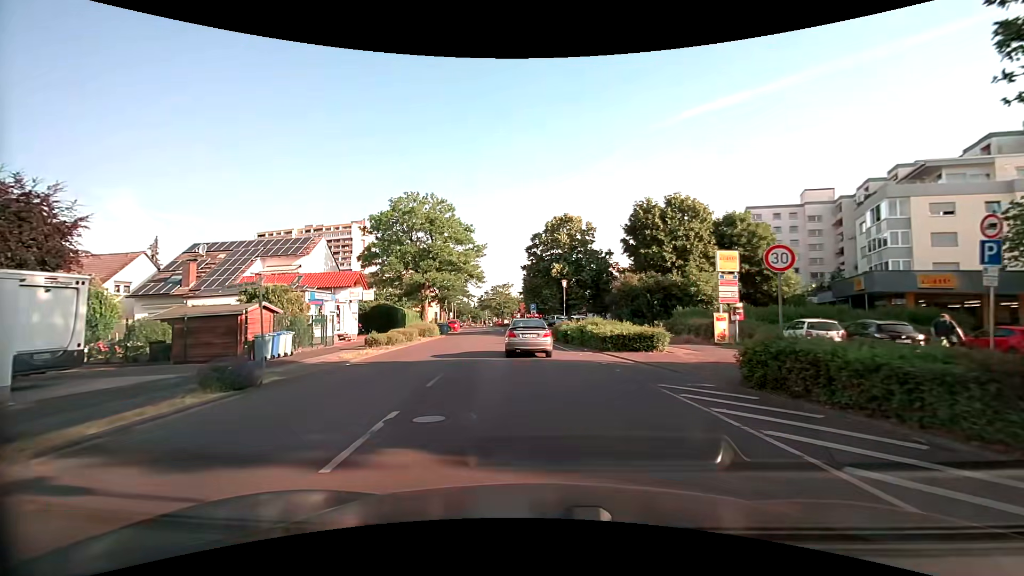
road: tertiary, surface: asphalt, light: Day
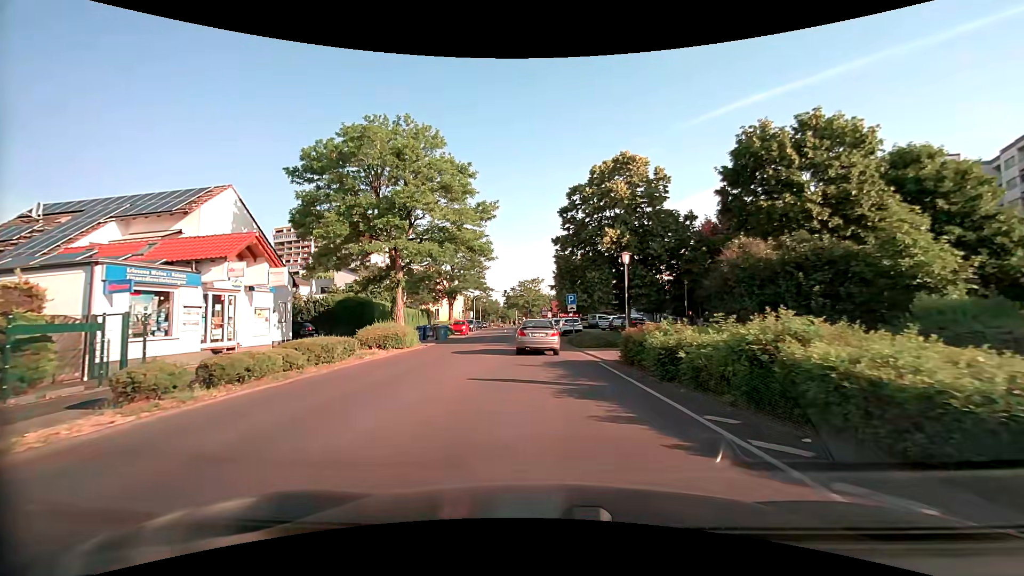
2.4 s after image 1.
(-0.5, +17.6) m; -3°
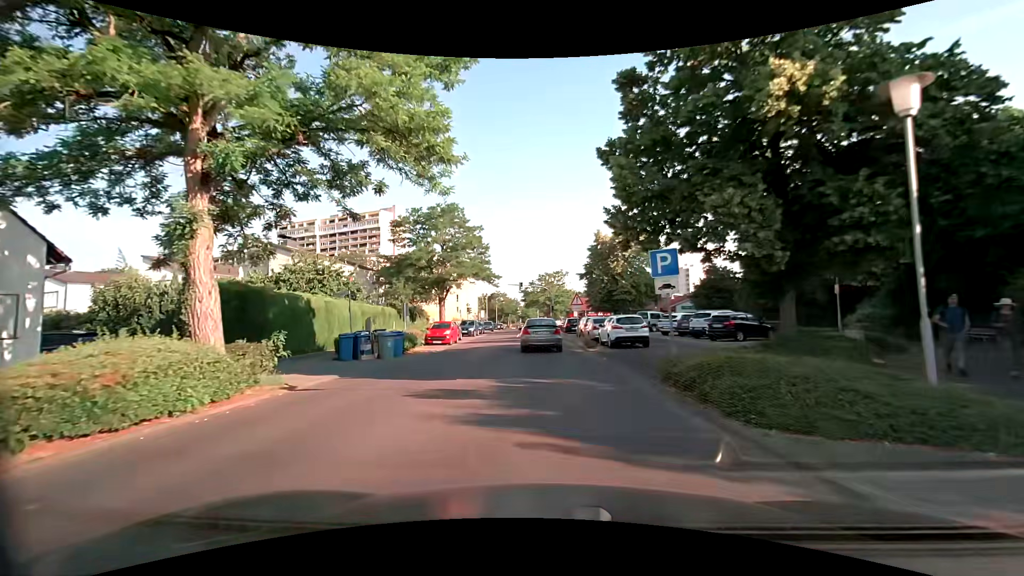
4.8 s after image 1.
(-0.4, +18.2) m; -3°
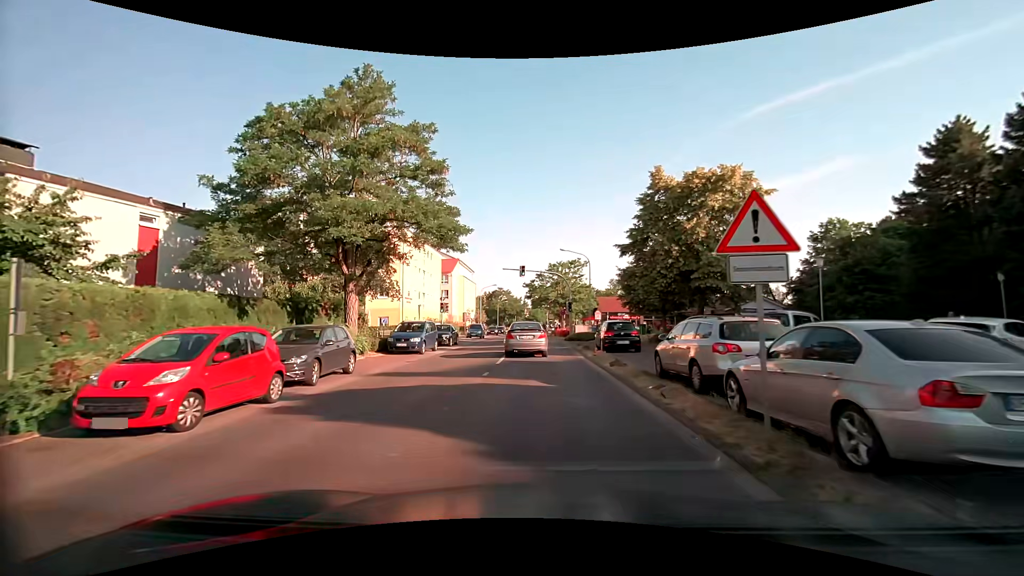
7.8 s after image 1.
(-0.2, +23.4) m; -2°
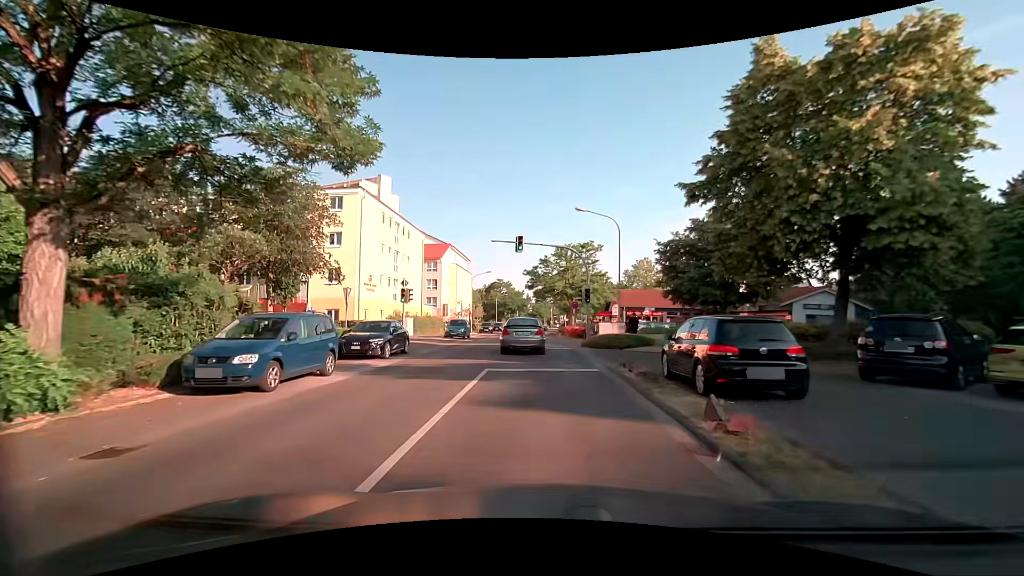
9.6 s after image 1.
(+0.1, +13.9) m; 0°
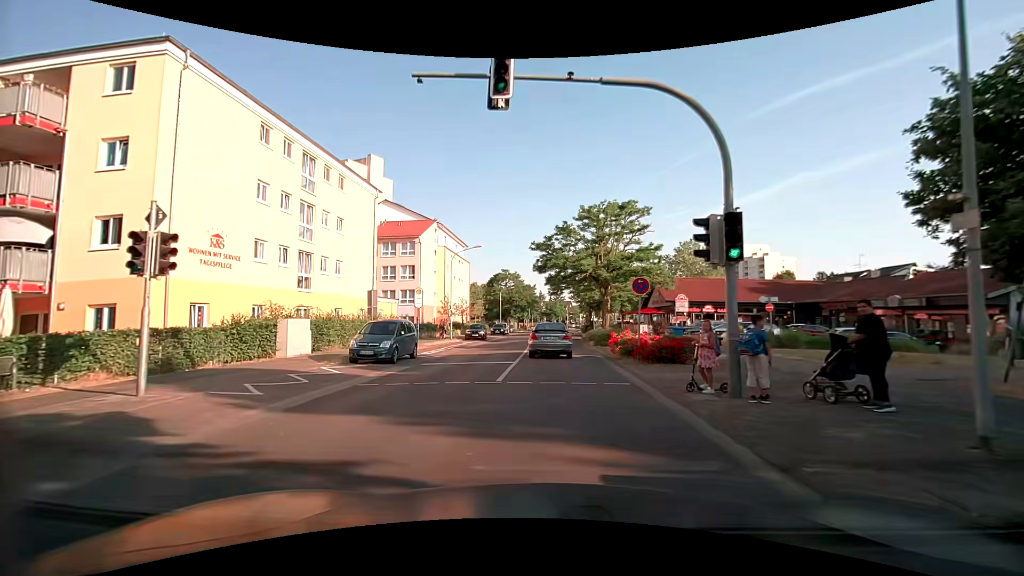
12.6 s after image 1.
(-0.2, +21.9) m; -1°
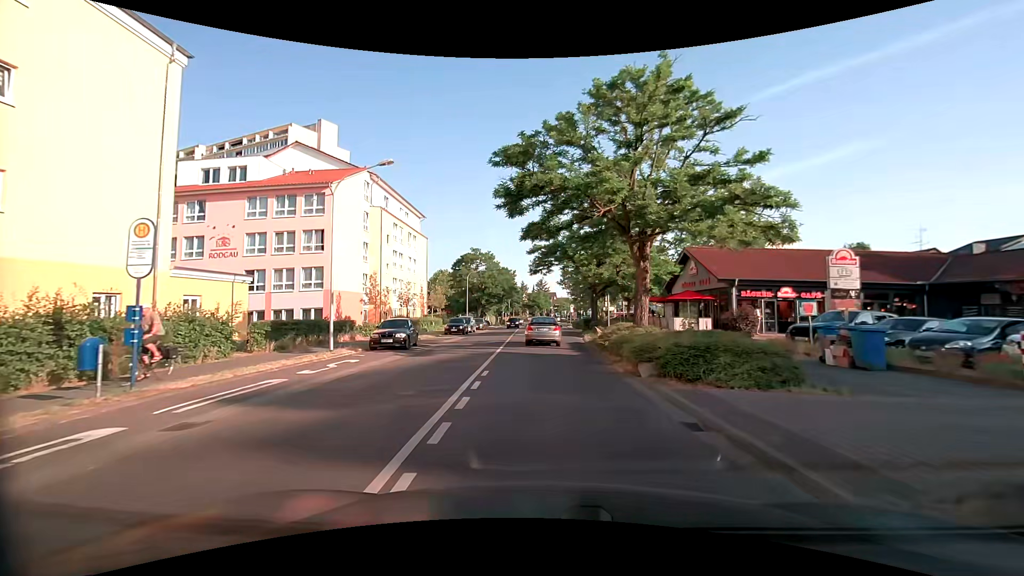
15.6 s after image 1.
(+0.2, +20.6) m; +1°
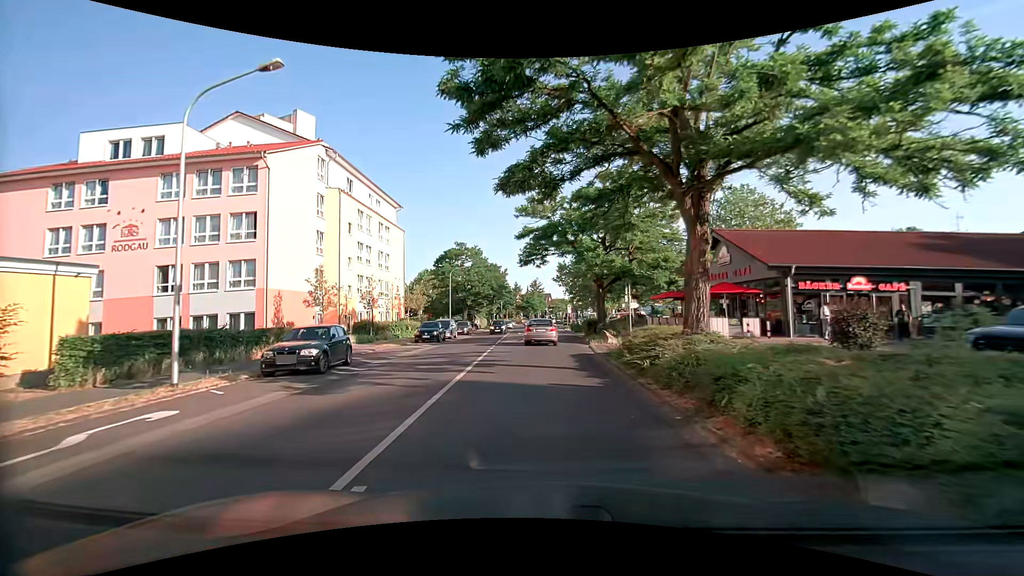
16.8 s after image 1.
(+0.1, +8.3) m; +1°
